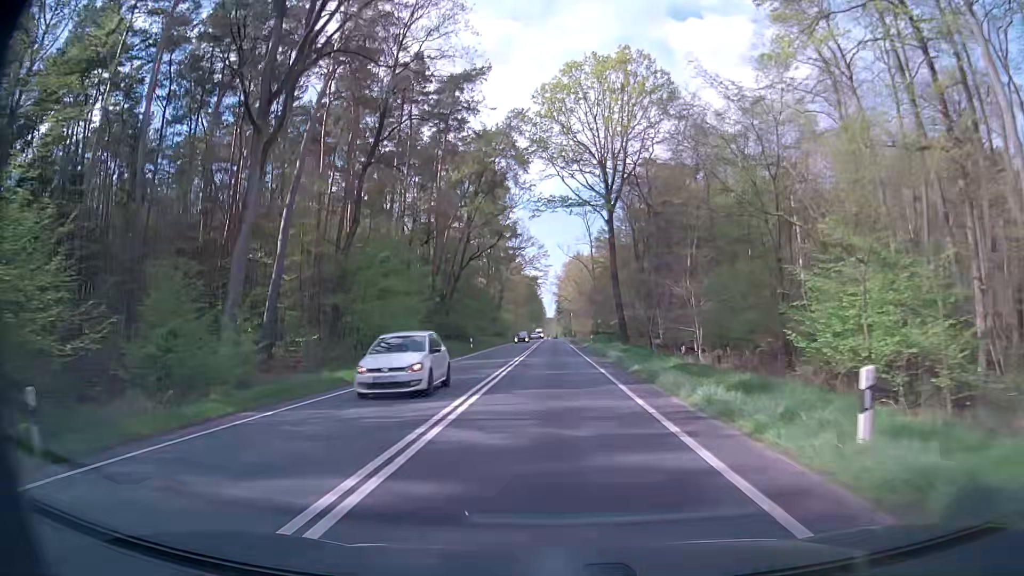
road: primary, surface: asphalt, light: Day
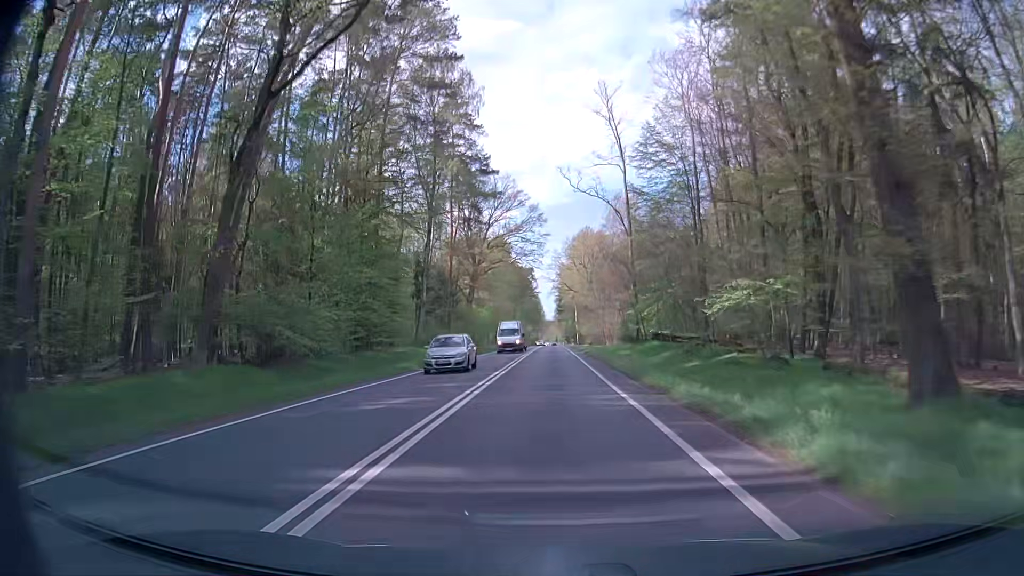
(+0.2, +53.8) m; 0°
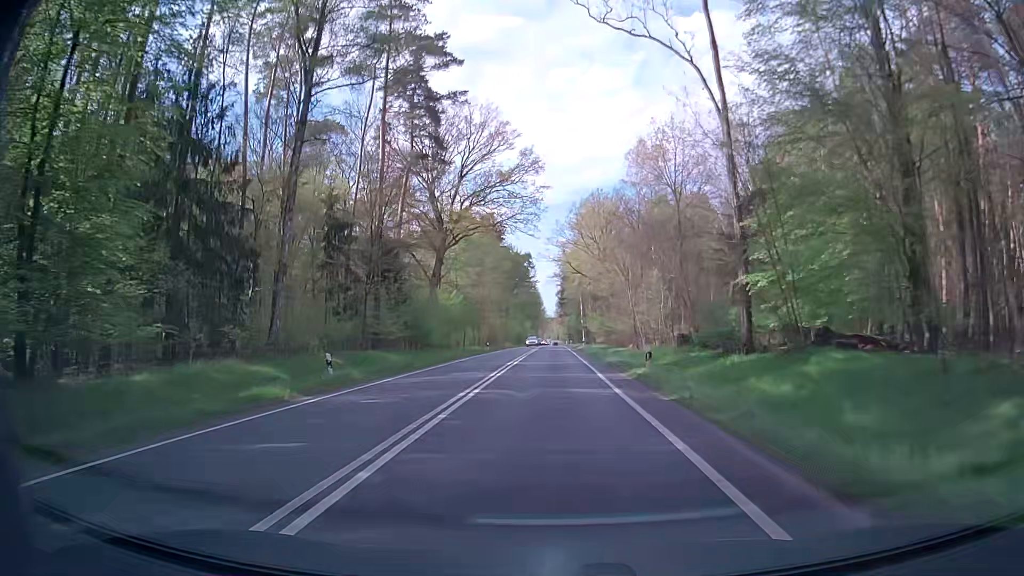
(-0.3, +32.2) m; 0°
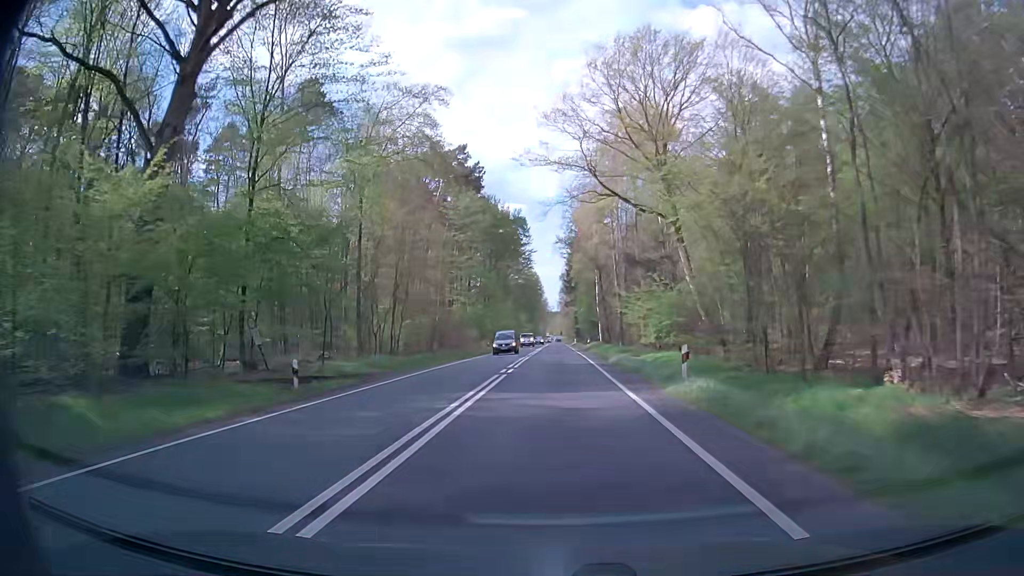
(-0.8, +53.9) m; -1°
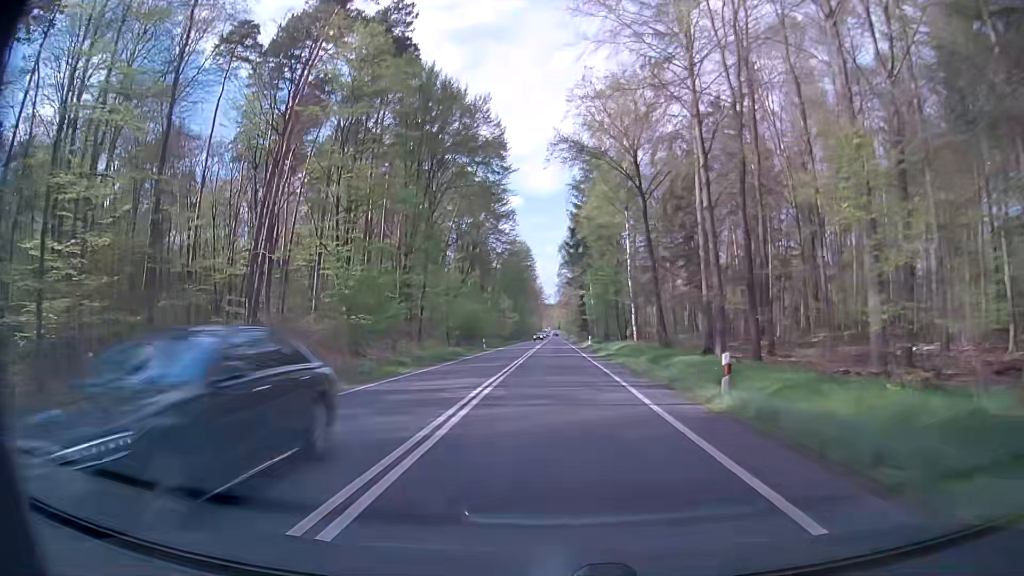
(+0.3, +54.1) m; 0°
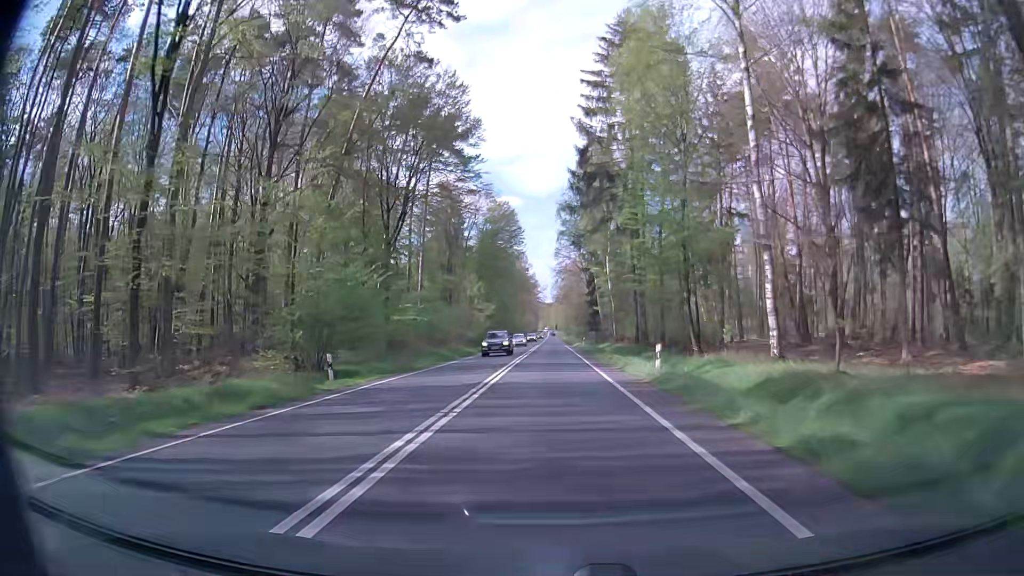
(+0.1, +43.3) m; +1°
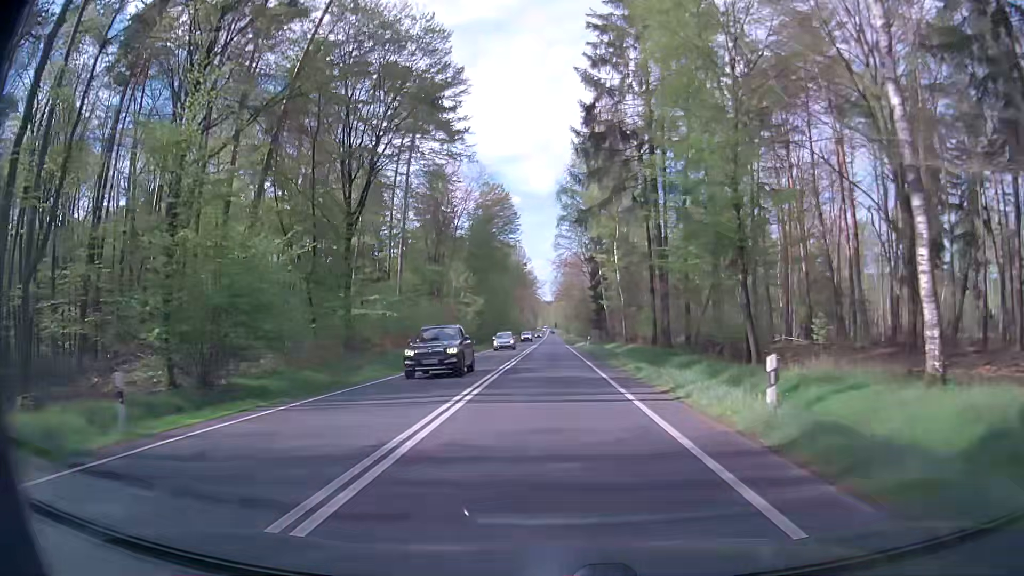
(0.0, +10.8) m; -1°
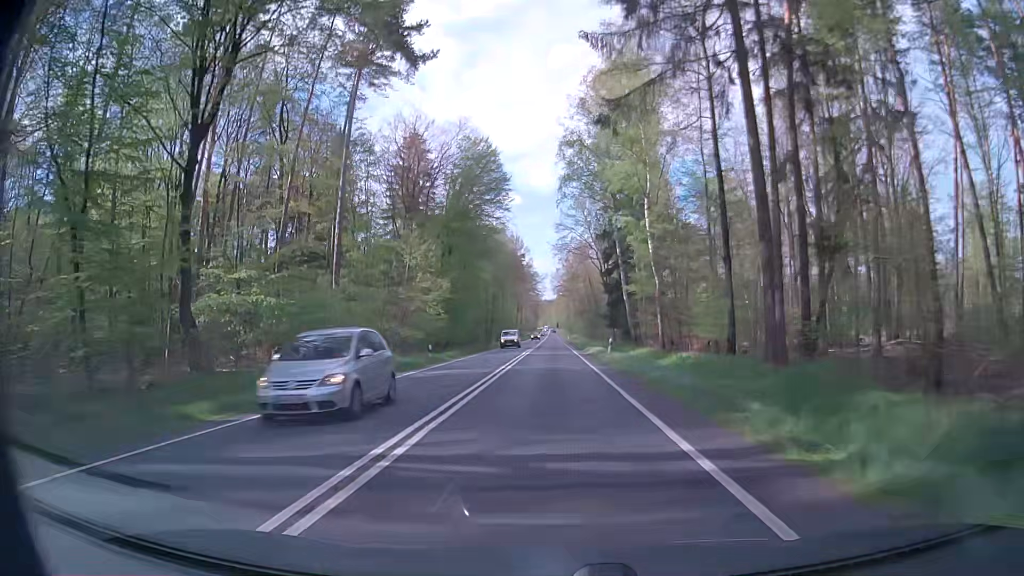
(+0.1, +21.5) m; 0°
(0, +10) (0, +20) (0, +30) (0, +40) (0, +50) (0, +60) (0, +70) (0, +80) (-1, +90) (-1, +100) m
